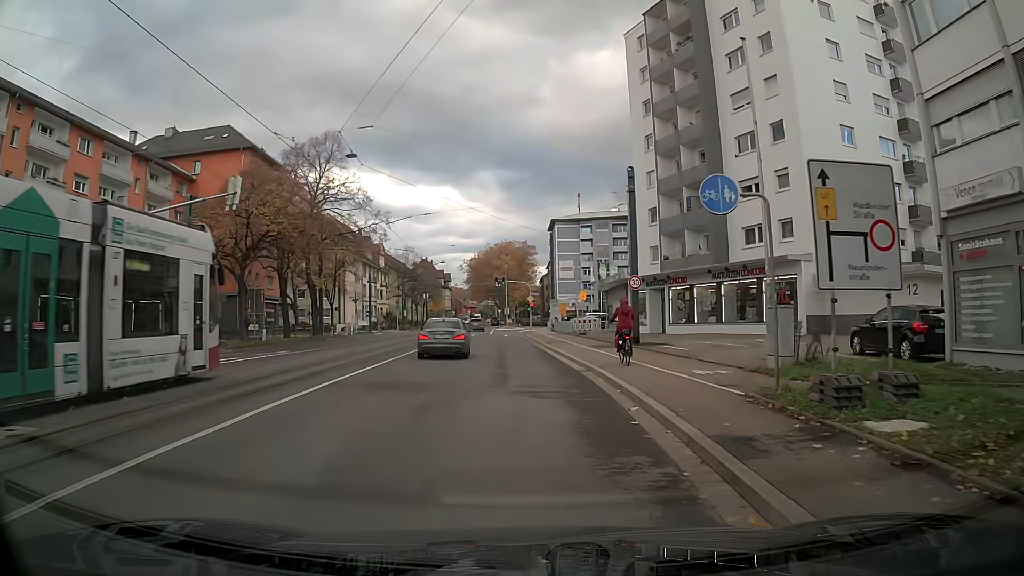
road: primary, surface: asphalt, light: Day
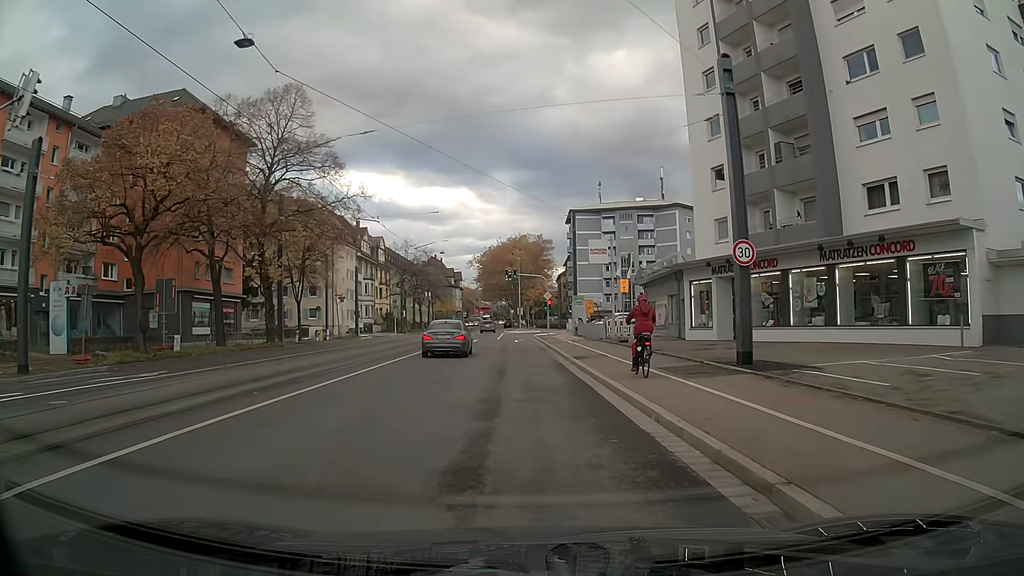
(-0.2, +13.5) m; -2°
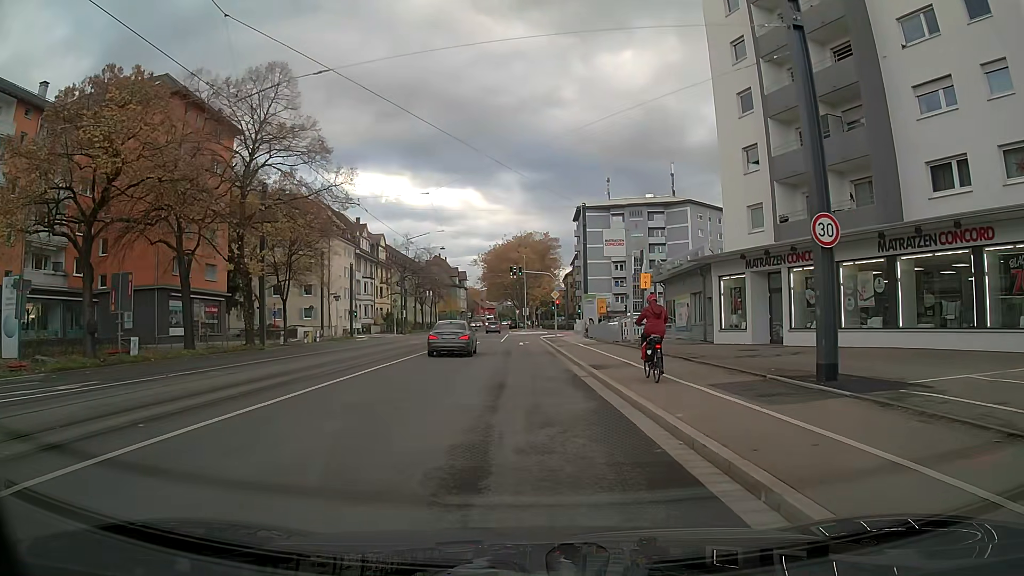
(0.0, +4.4) m; -1°
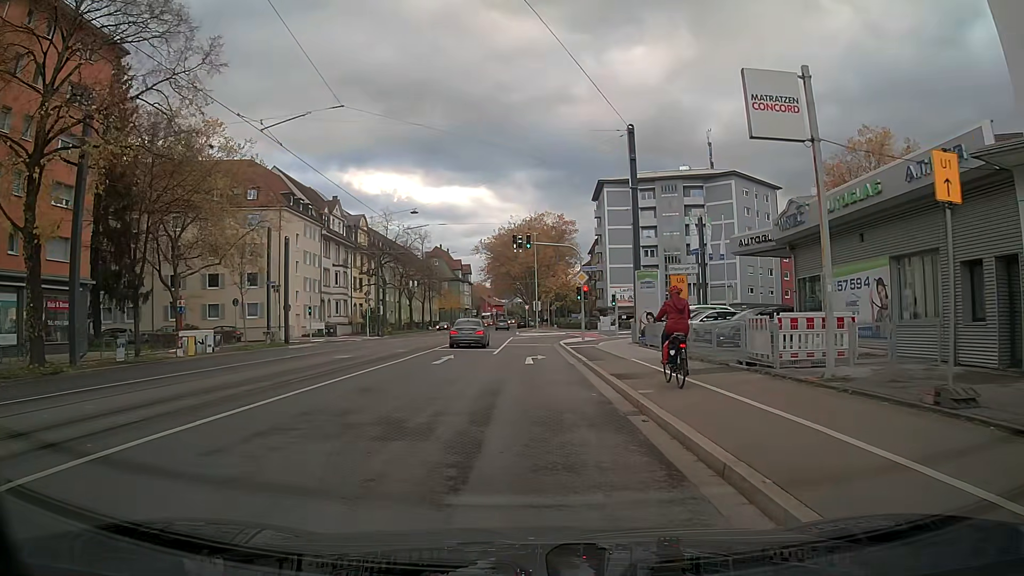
(-0.3, +20.5) m; -1°
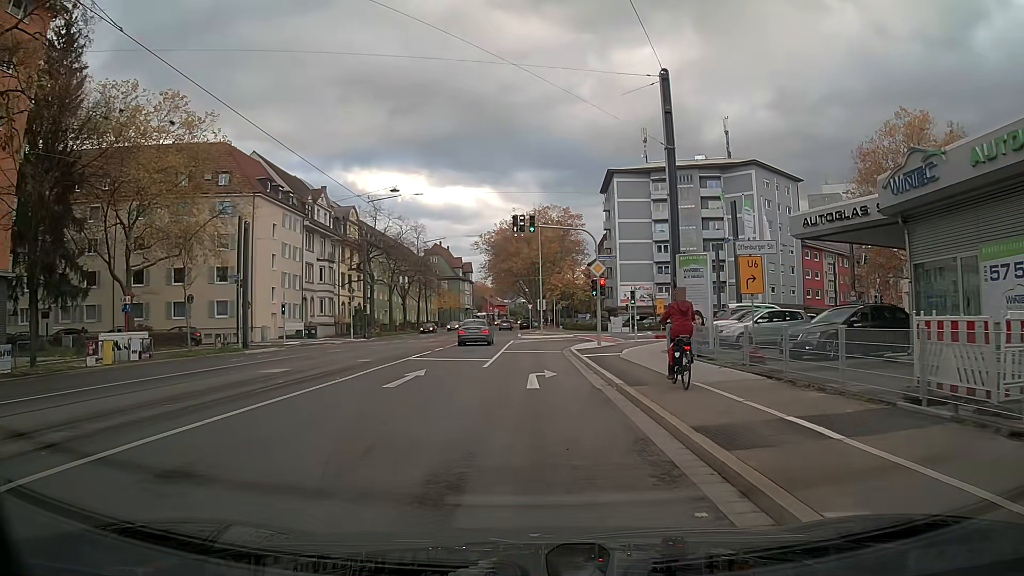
(0.0, +7.5) m; 0°
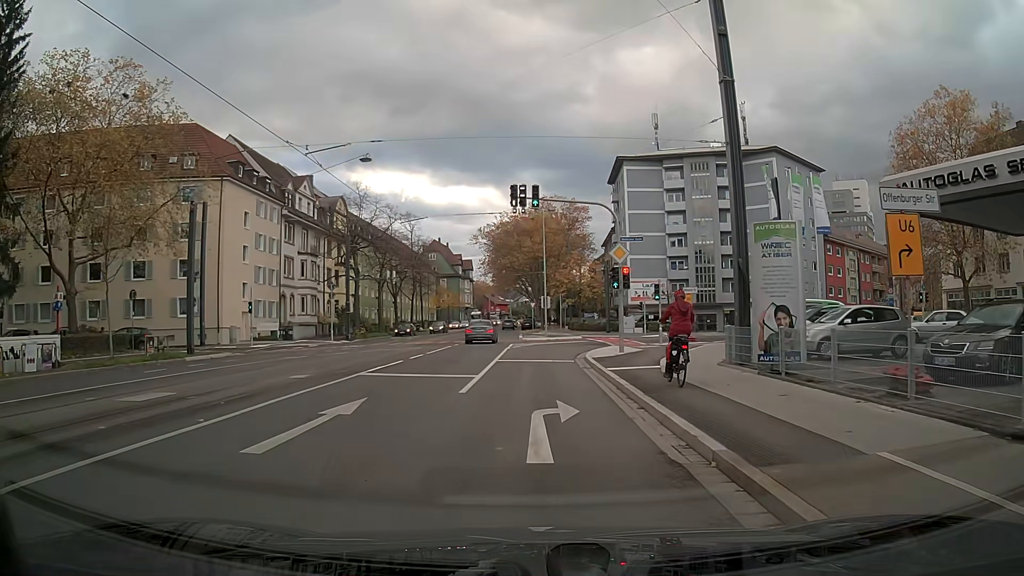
(0.0, +7.1) m; 0°
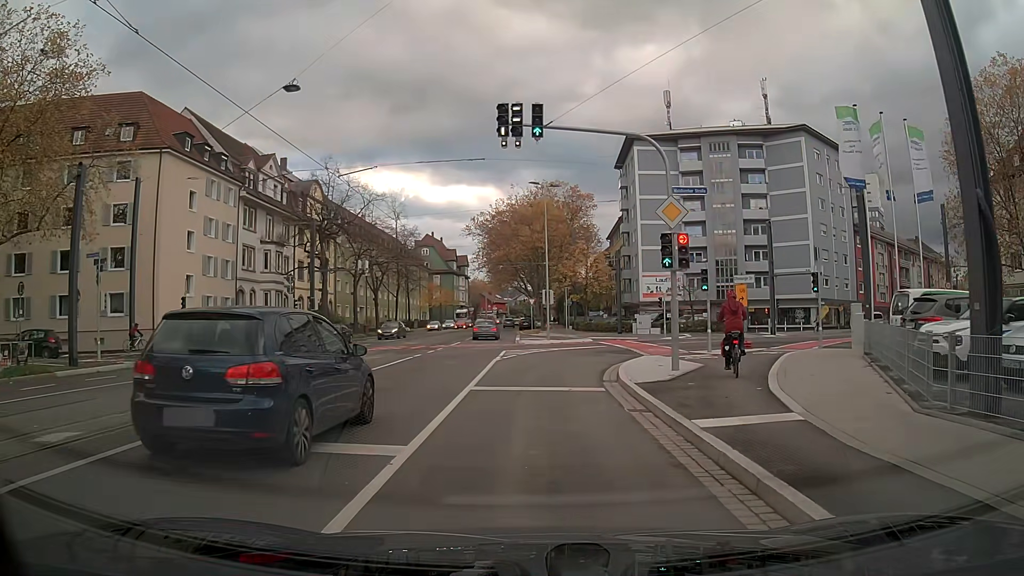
(0.0, +9.4) m; 0°
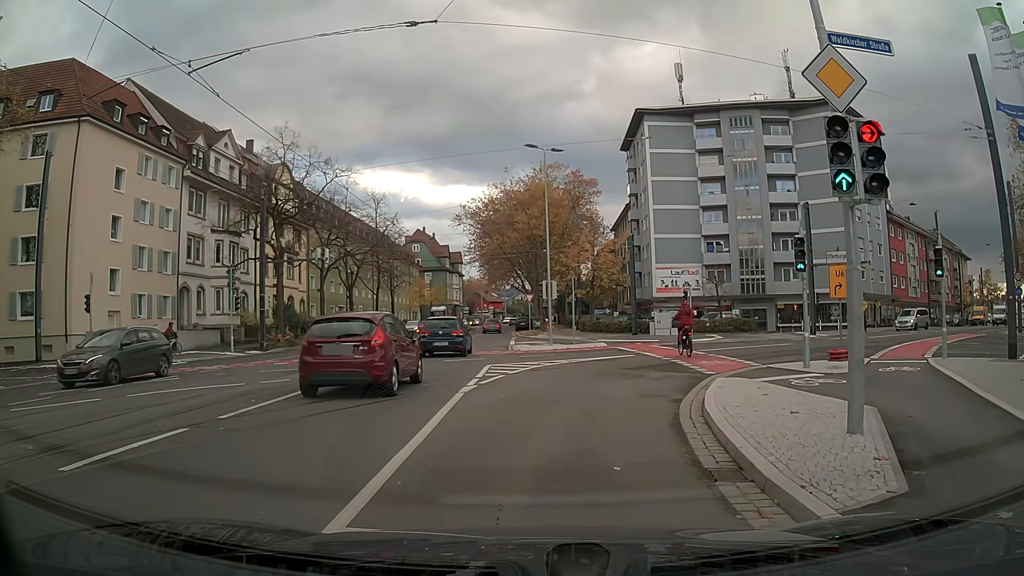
(0.0, +8.8) m; 0°
(0, +10) (+4, +19) (+12, +26) (+20, +32) (+27, +38) (+35, +44) (+43, +50) (+51, +57) (+59, +63) (+66, +70) m
